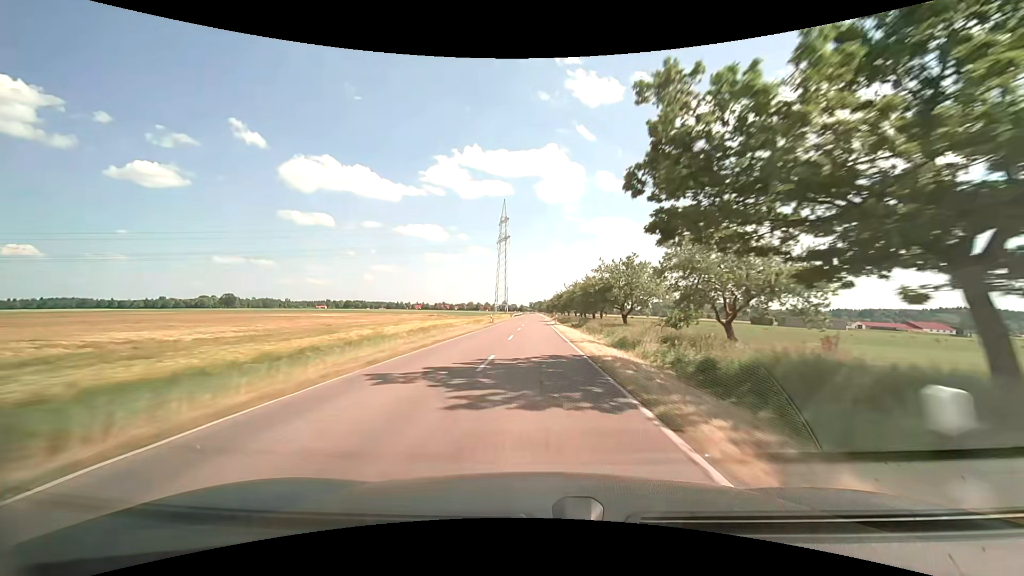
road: tertiary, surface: asphalt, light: Day
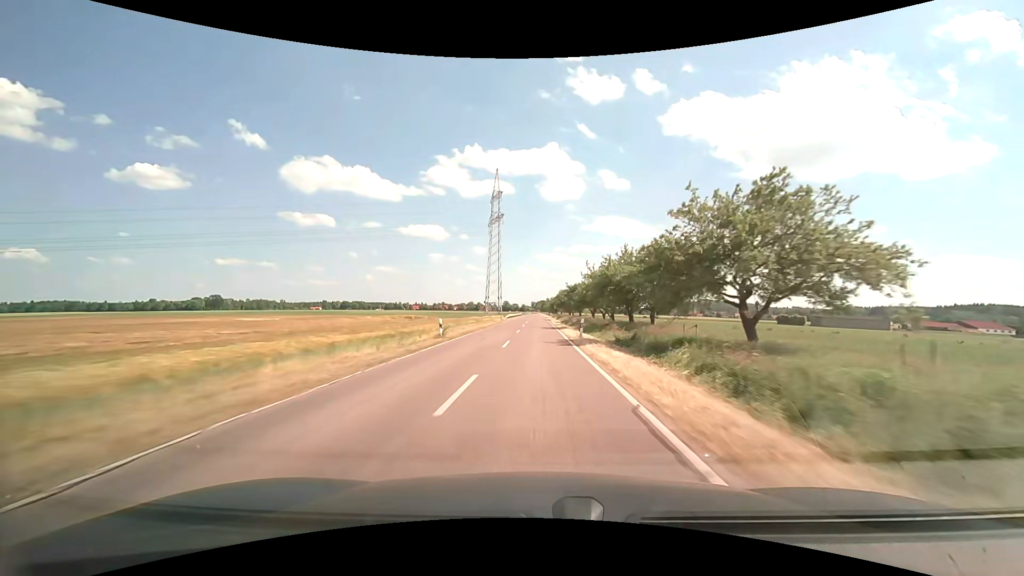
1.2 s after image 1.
(+0.1, +29.4) m; 0°
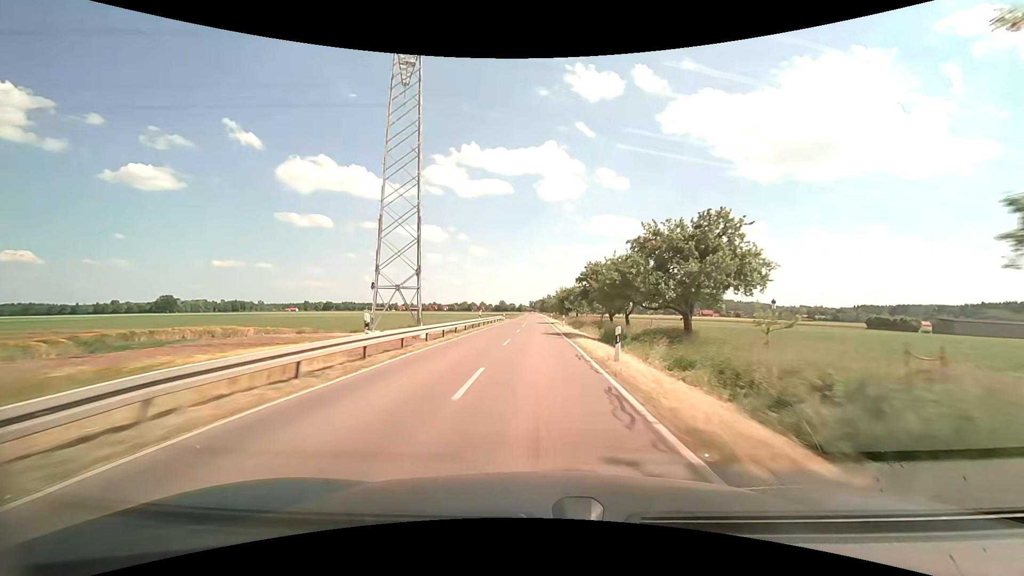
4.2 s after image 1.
(+0.2, +73.1) m; 0°
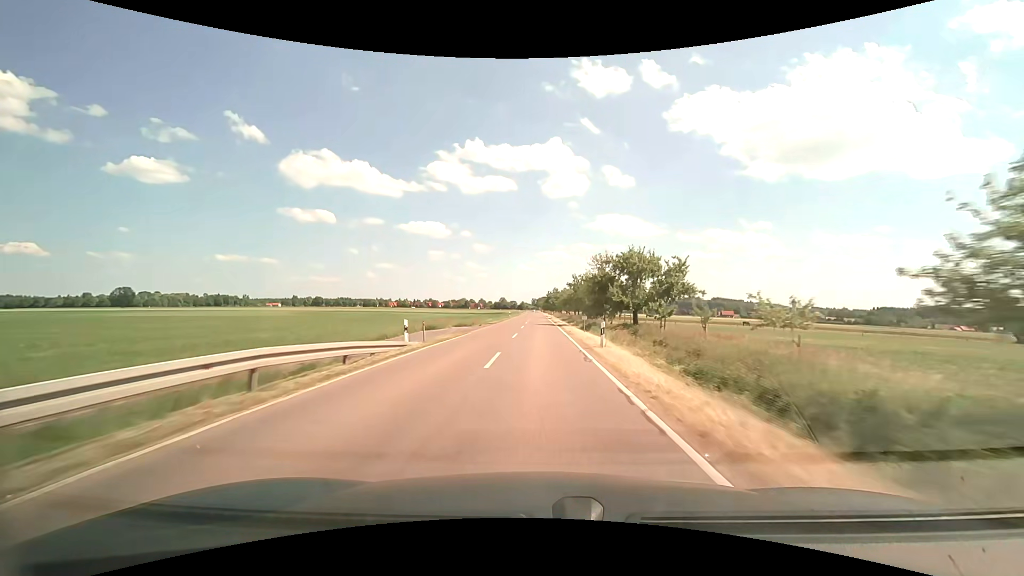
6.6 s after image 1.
(0.0, +57.9) m; 0°
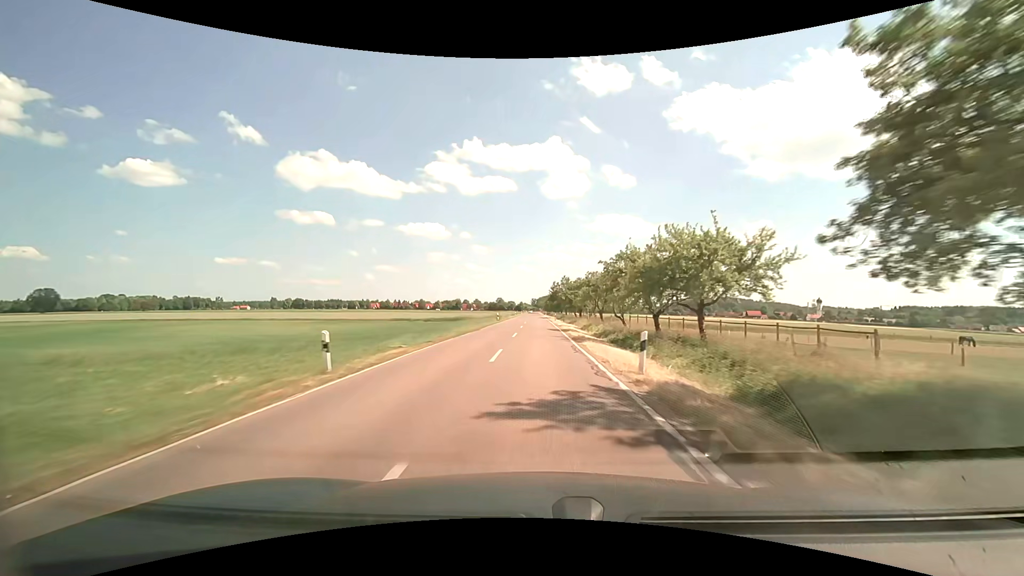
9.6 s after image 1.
(+0.1, +72.7) m; 0°
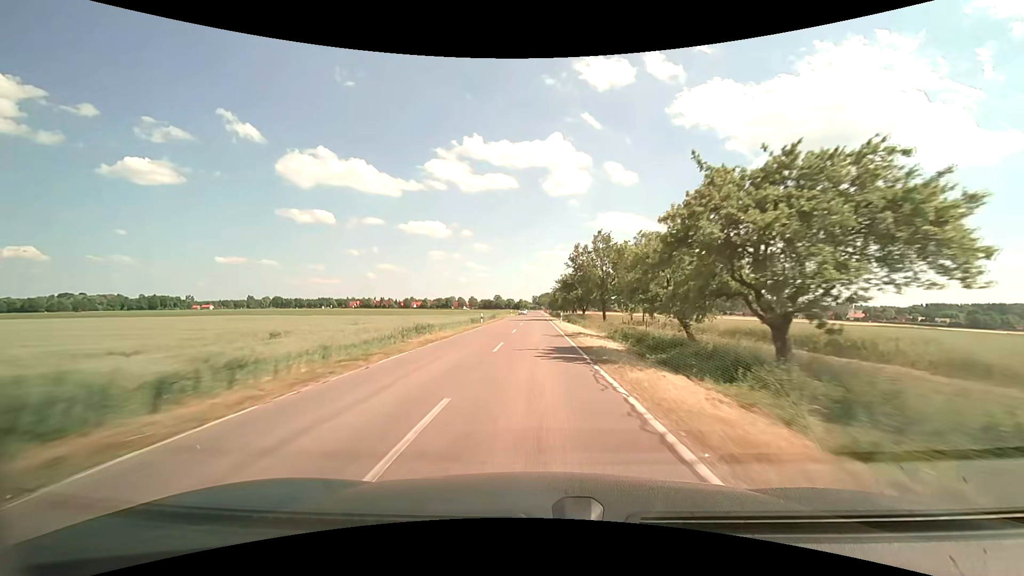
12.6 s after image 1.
(-0.1, +71.2) m; 0°
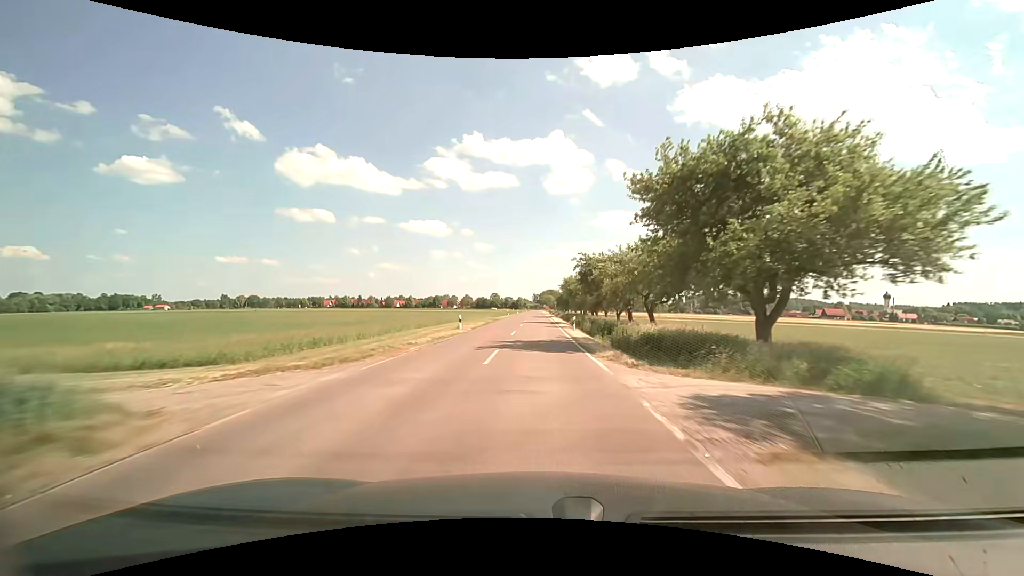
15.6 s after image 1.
(-0.4, +65.4) m; 0°
